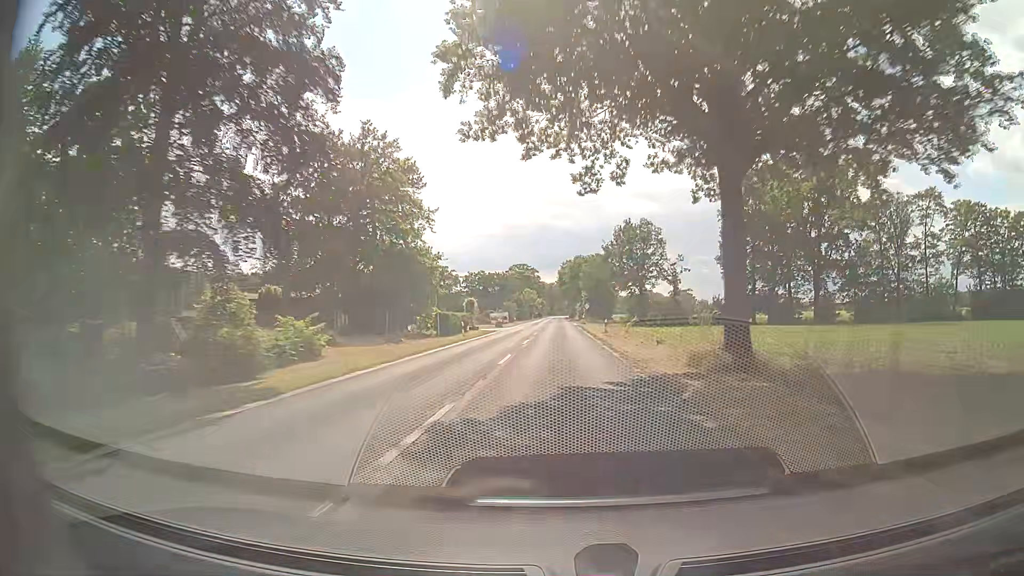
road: secondary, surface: asphalt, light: Day
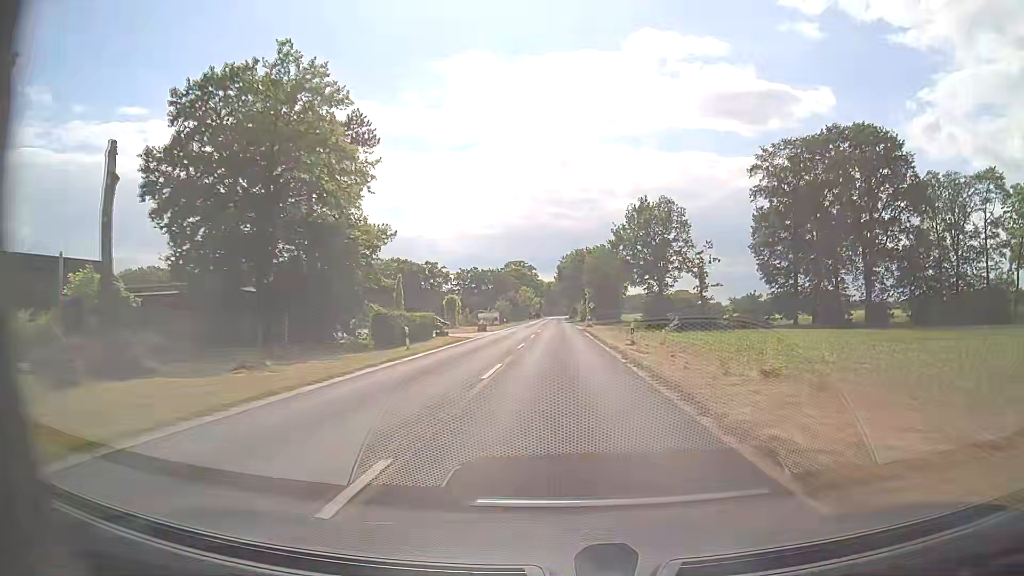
(0.0, +15.8) m; 0°
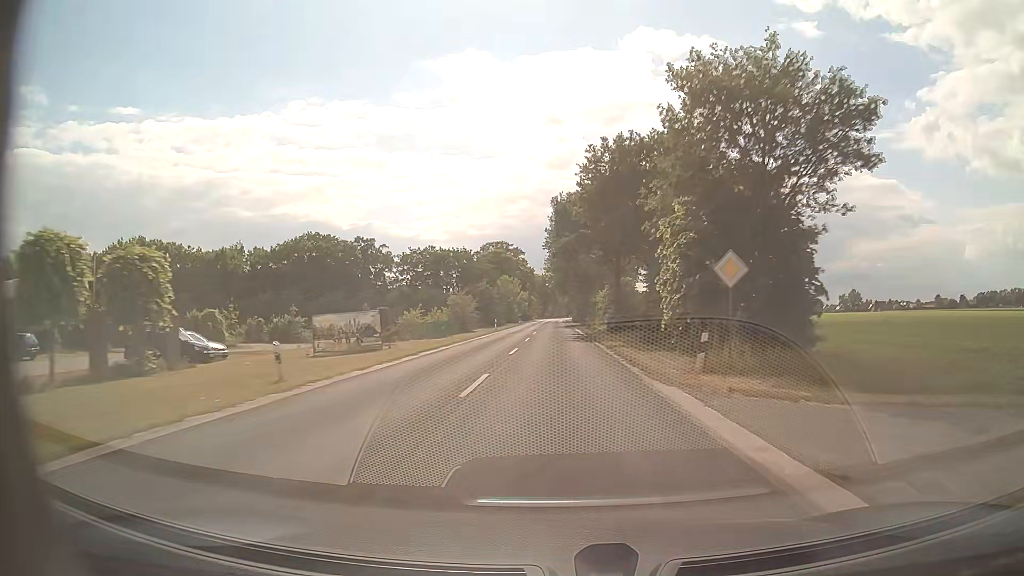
(+0.1, +63.2) m; 0°
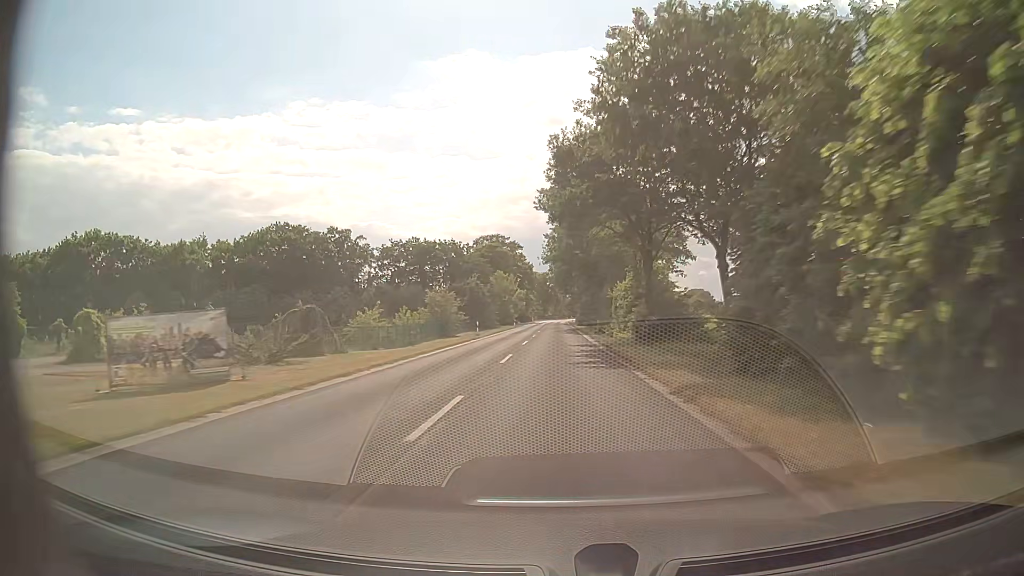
(0.0, +15.8) m; 0°
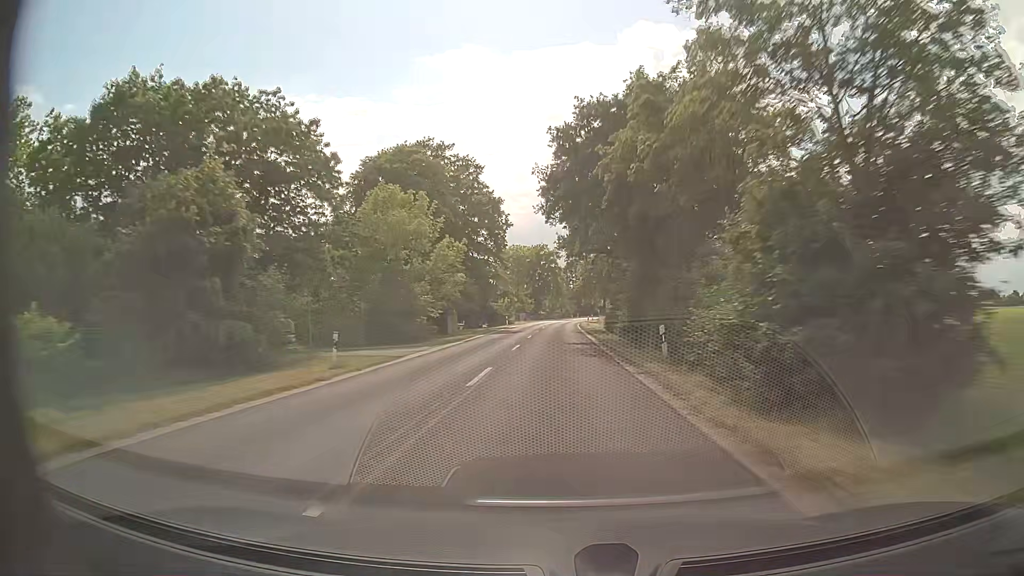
(0.0, +79.0) m; 0°
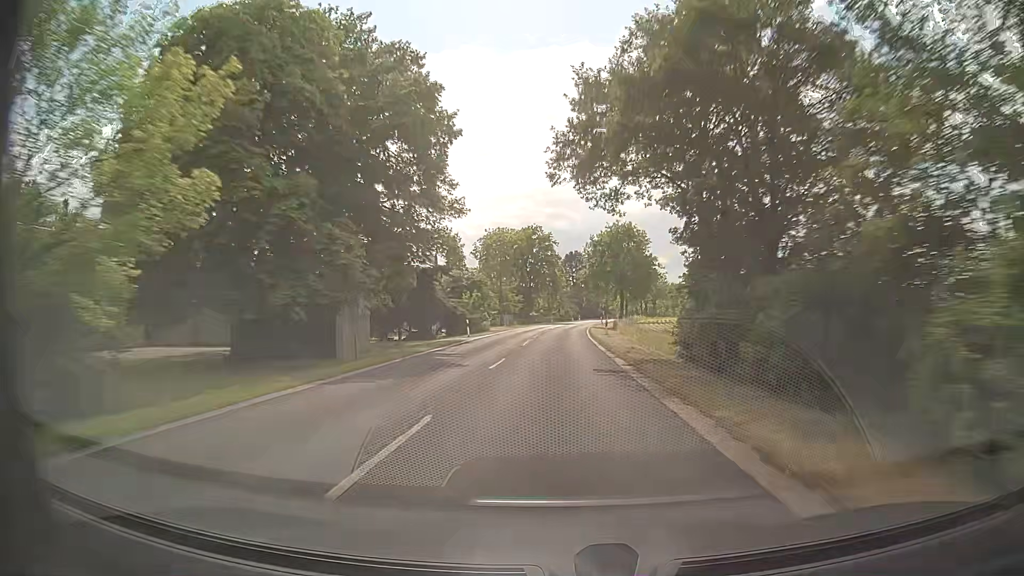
(0.0, +31.6) m; 0°
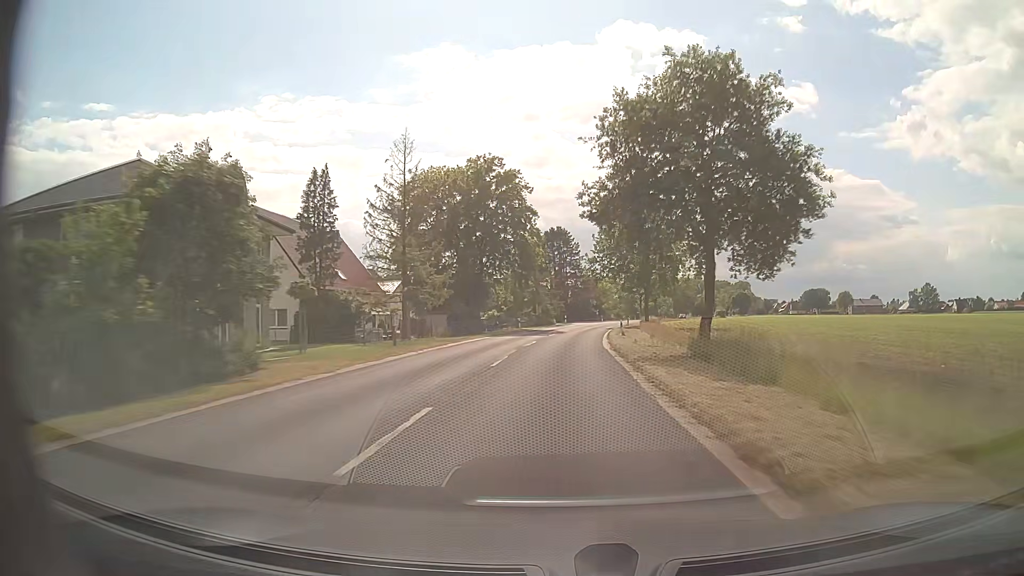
(+0.6, +47.4) m; +2°
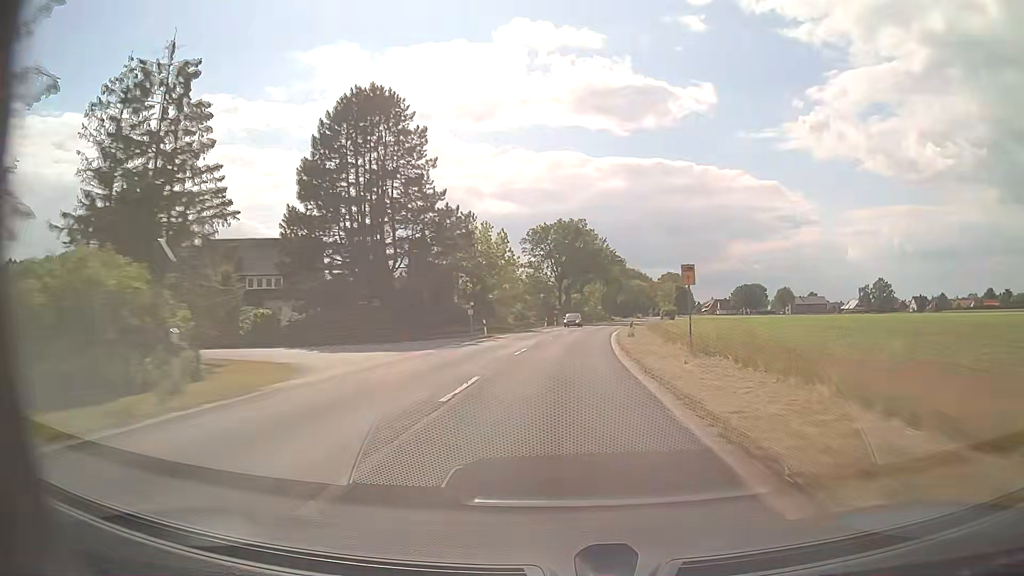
(+5.4, +78.7) m; +9°
(0, +10) (0, +20) (+1, +30) (+2, +40) (+3, +50) (+4, +60) (+5, +70) (+7, +80) (+8, +90) (+10, +99) m
